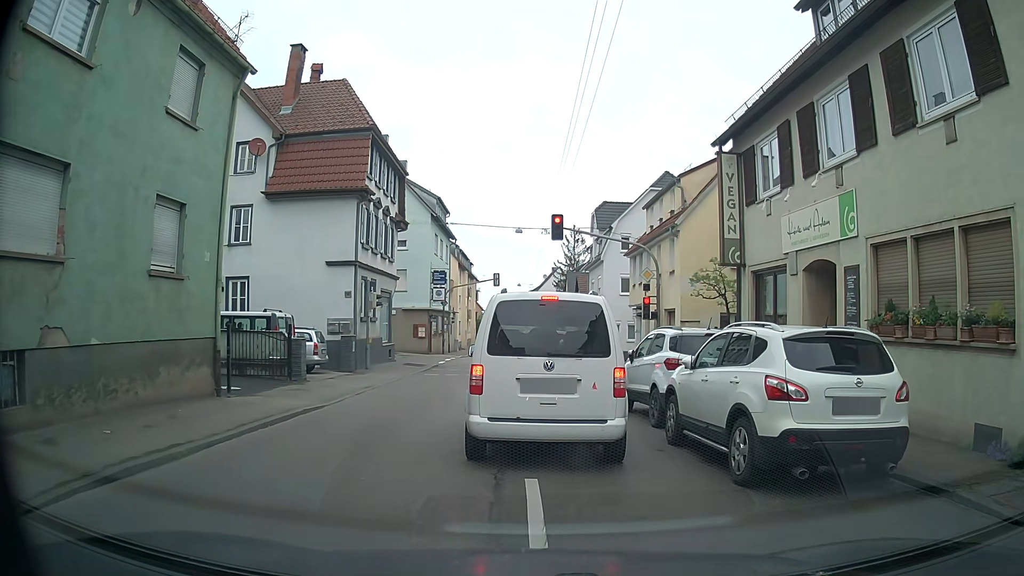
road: secondary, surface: asphalt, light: Day
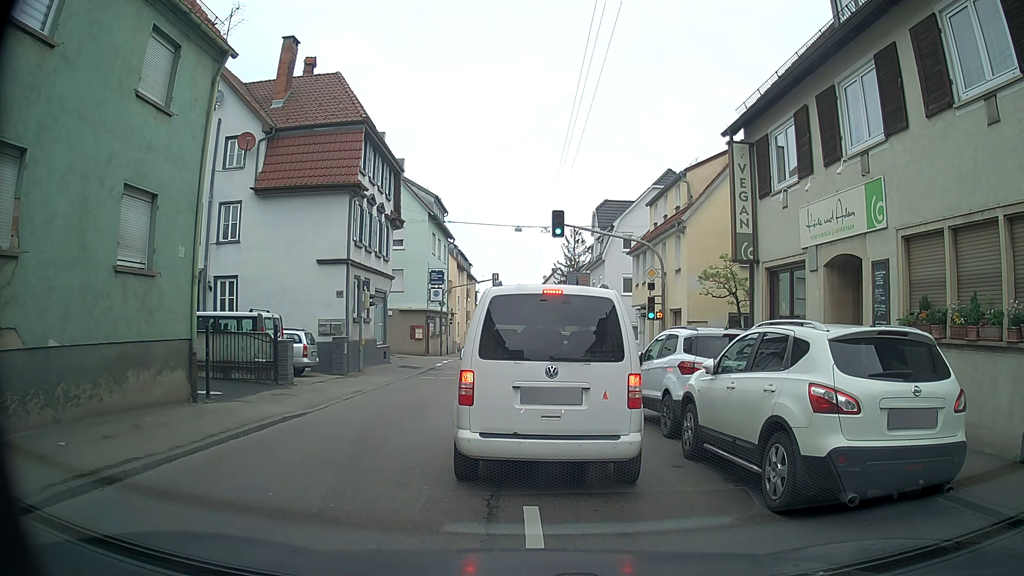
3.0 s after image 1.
(0.0, +1.0) m; 0°
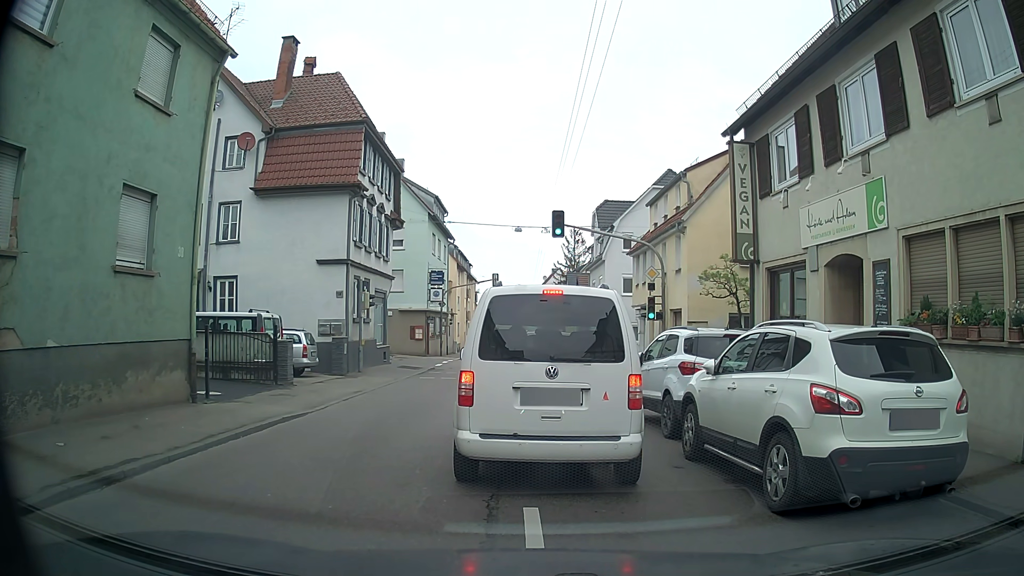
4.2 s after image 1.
(0.0, 0.0) m; 0°
